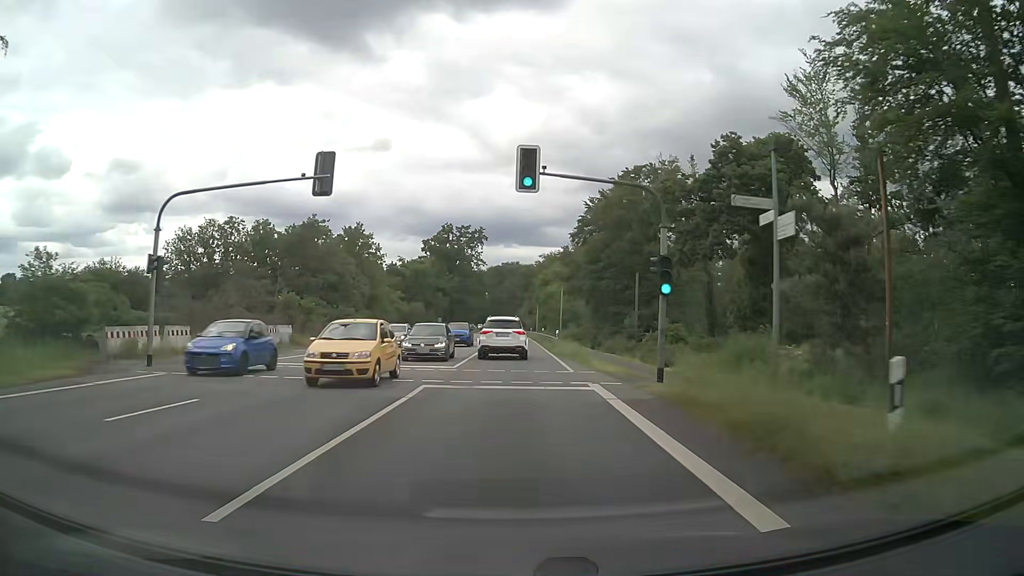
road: primary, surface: asphalt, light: Day
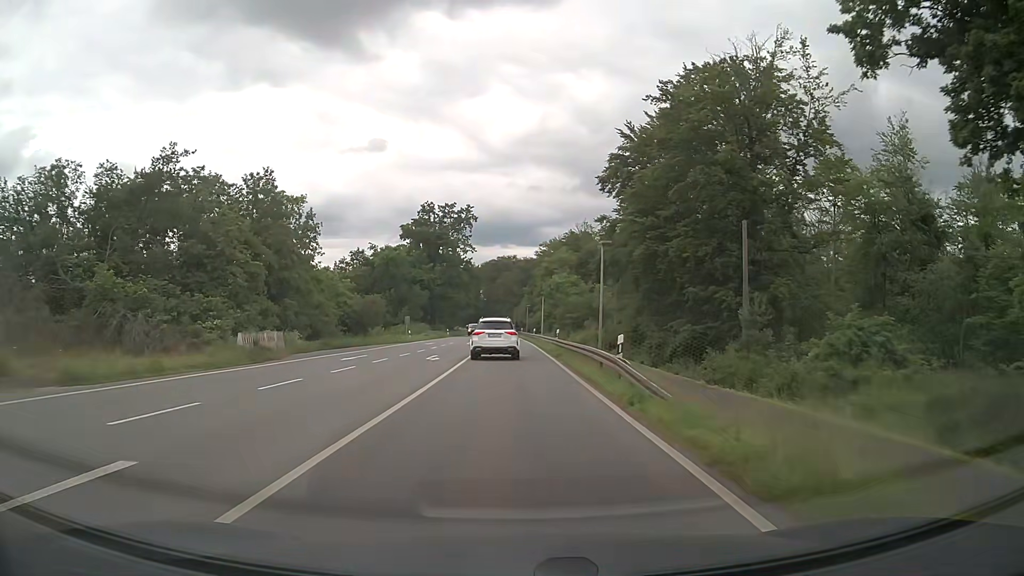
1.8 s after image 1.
(+0.1, +26.6) m; 0°
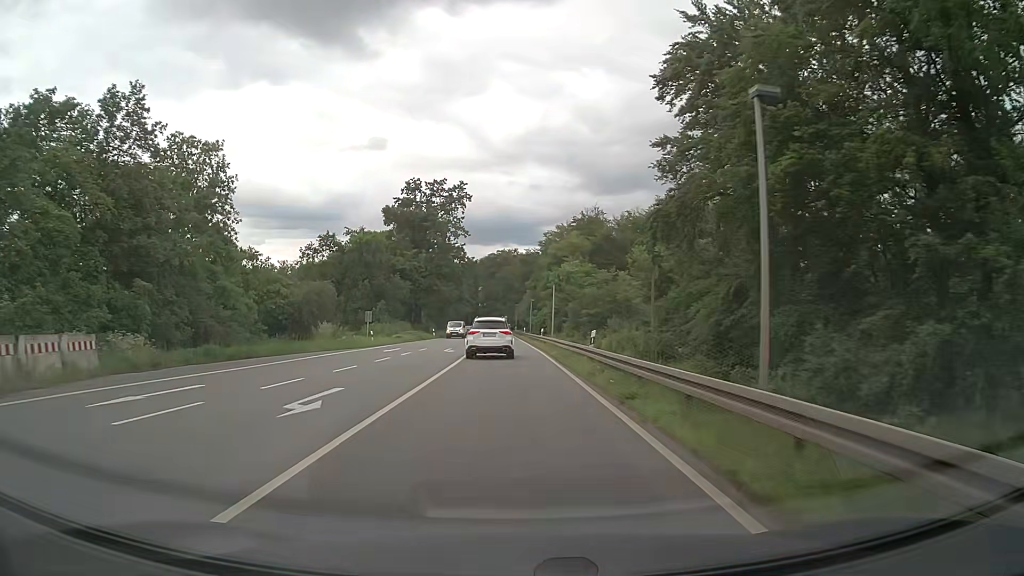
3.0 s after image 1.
(0.0, +18.2) m; 0°
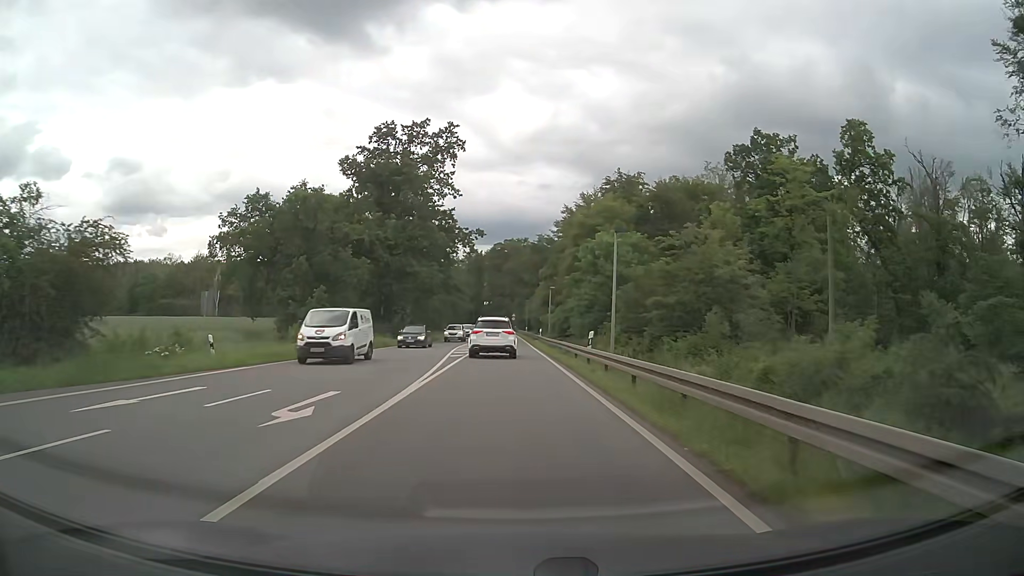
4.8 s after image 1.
(-0.3, +28.1) m; -1°
(0, +10) (0, +20) (0, +30) (0, +40) (-1, +50) (-1, +60) (-1, +70) (-1, +80) (-2, +90) (-2, +100) m
